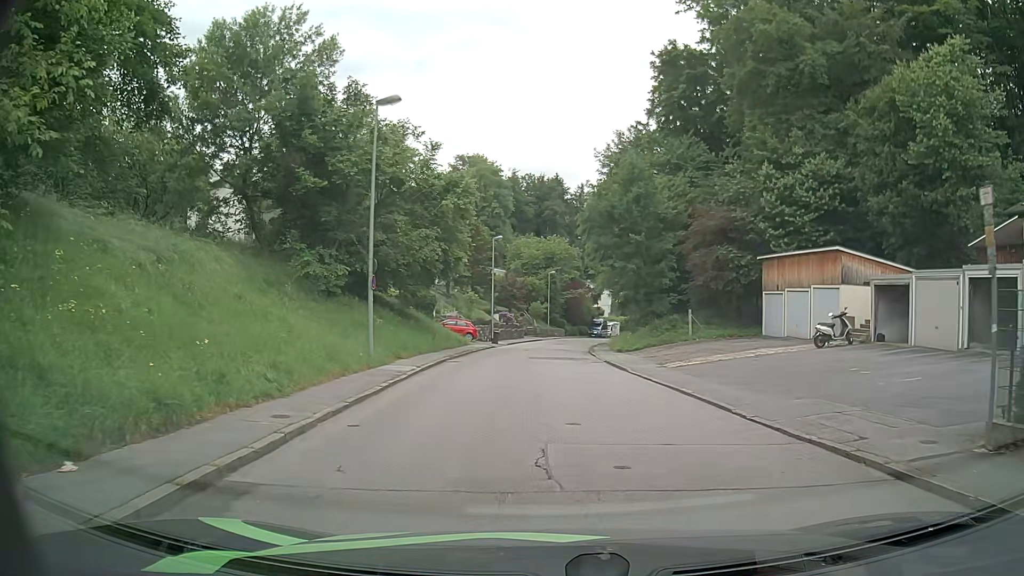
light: Day
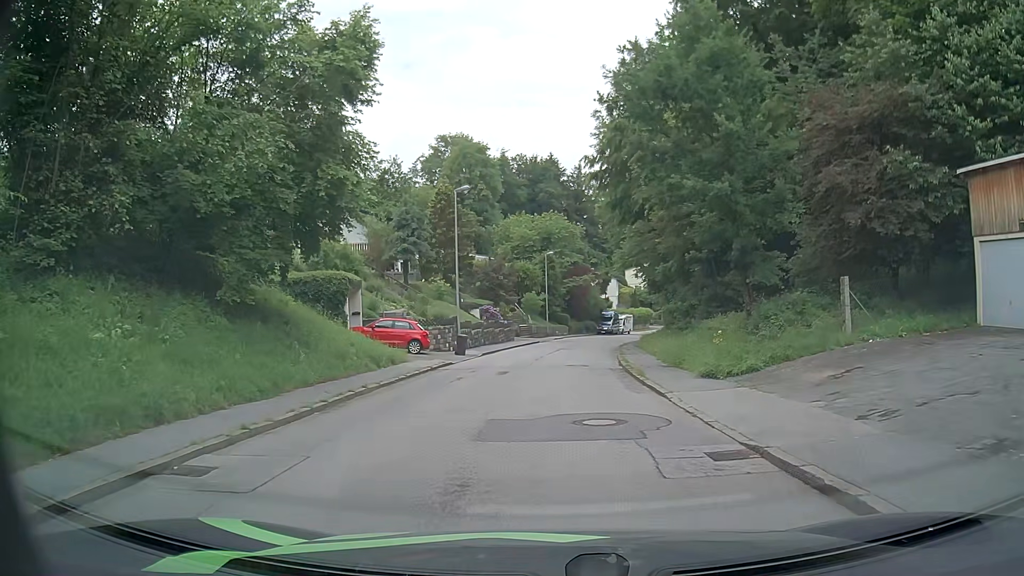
(+0.1, +19.2) m; 0°
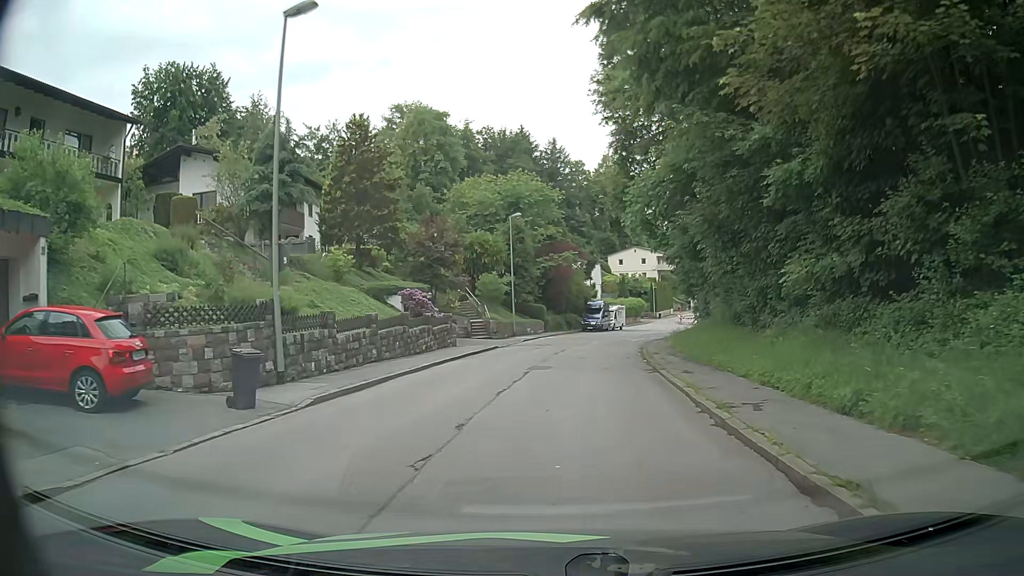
(+0.4, +20.6) m; +2°
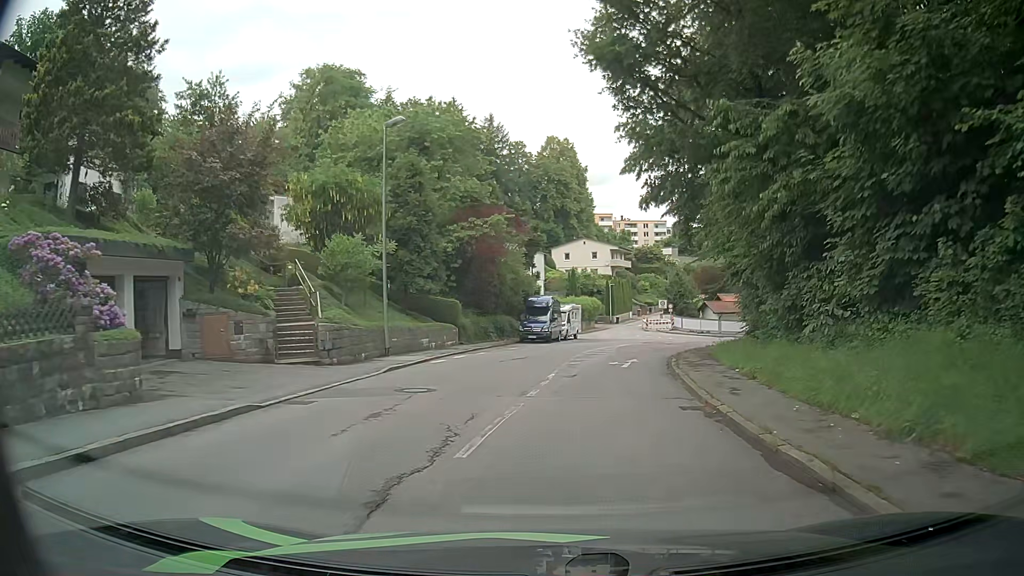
(+0.9, +22.4) m; +5°
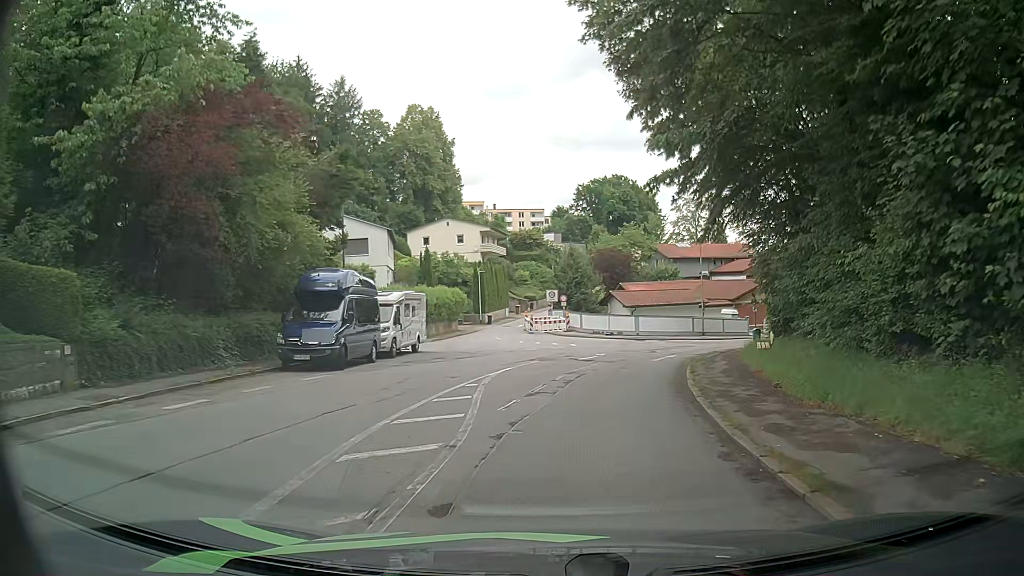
(+2.1, +22.9) m; +11°
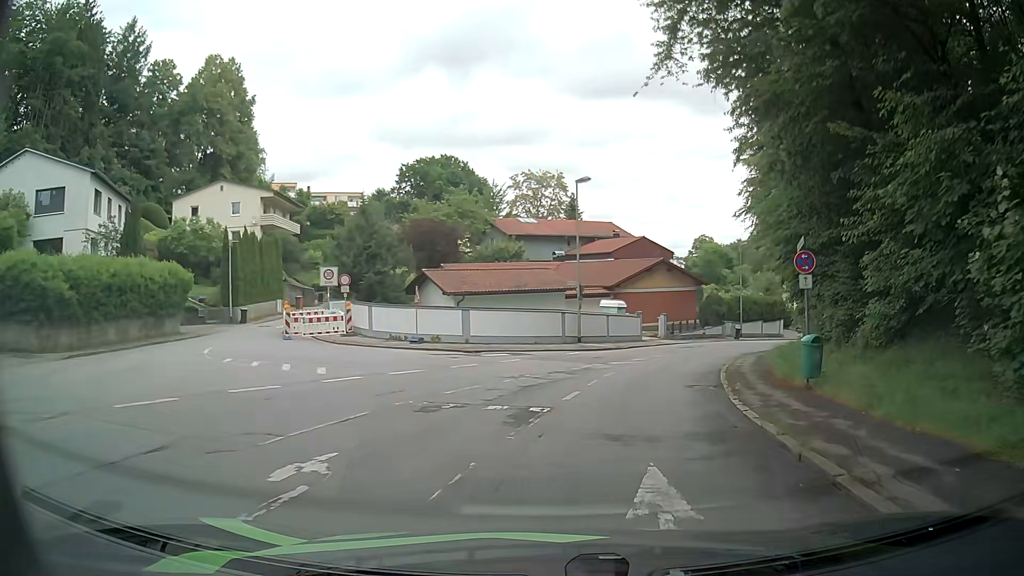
(+2.4, +23.3) m; +14°
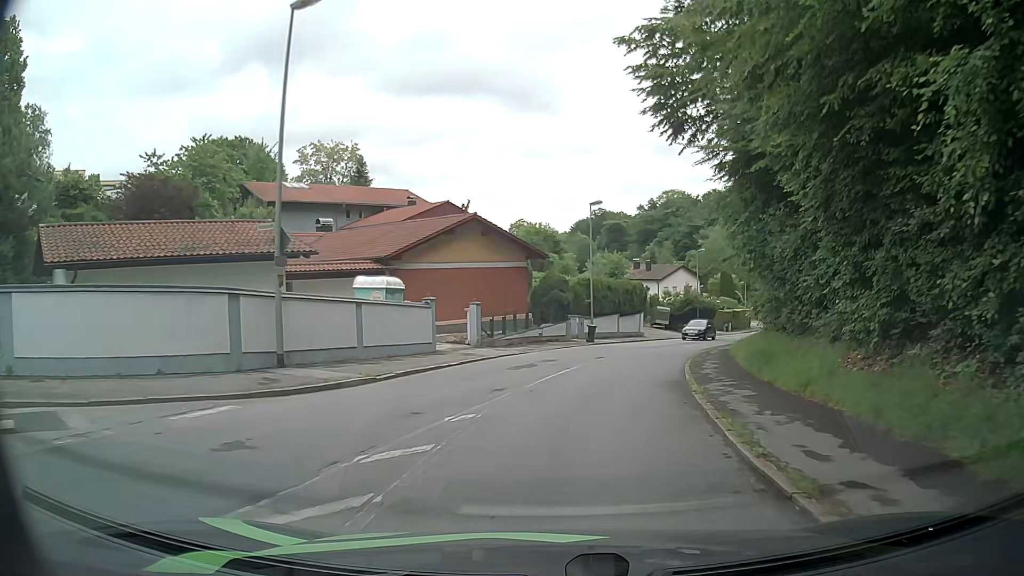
(+2.8, +19.2) m; +16°
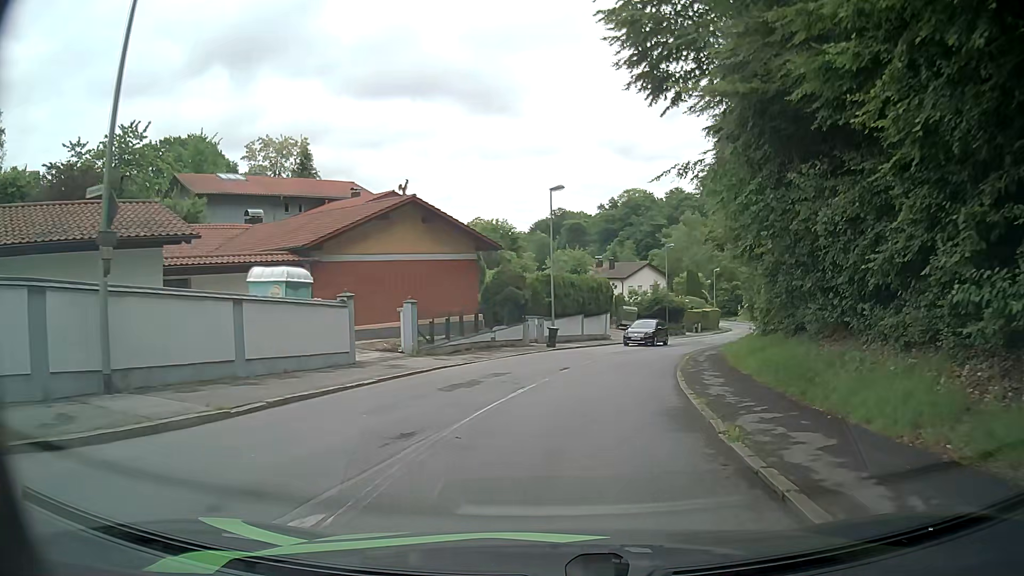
(+0.1, +4.9) m; +3°
(+1, +10) (+2, +20) (+4, +30) (+8, +39) (+11, +48) (+15, +57) (+19, +67) (+23, +76) (+27, +85) (+30, +95) m
